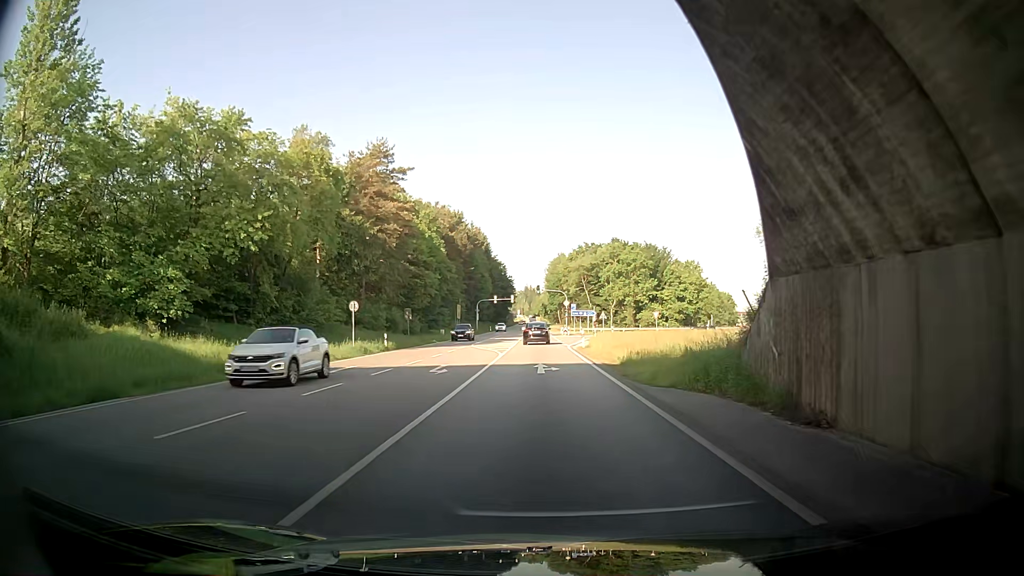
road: primary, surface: asphalt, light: Day
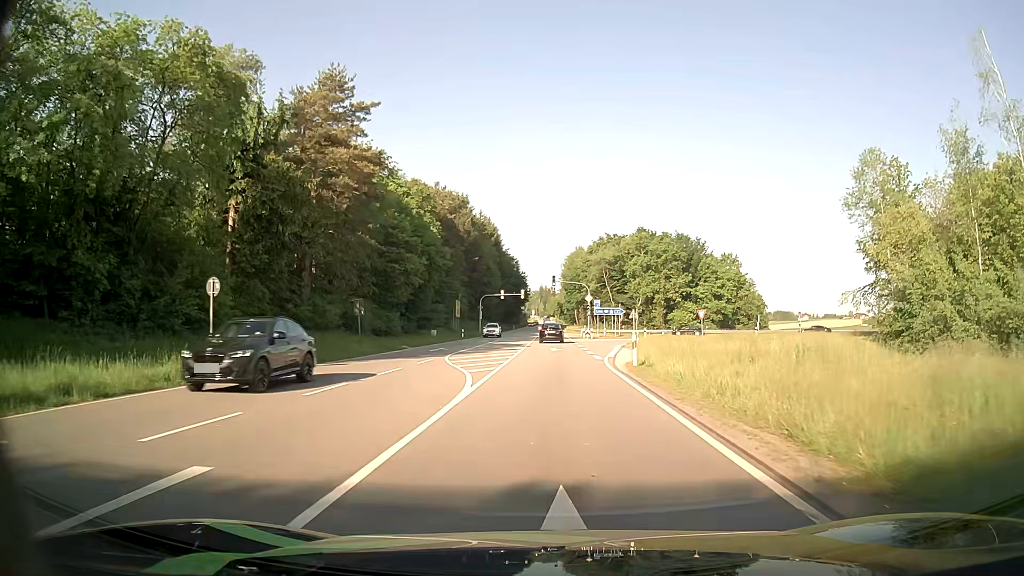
(+0.6, +18.6) m; +3°
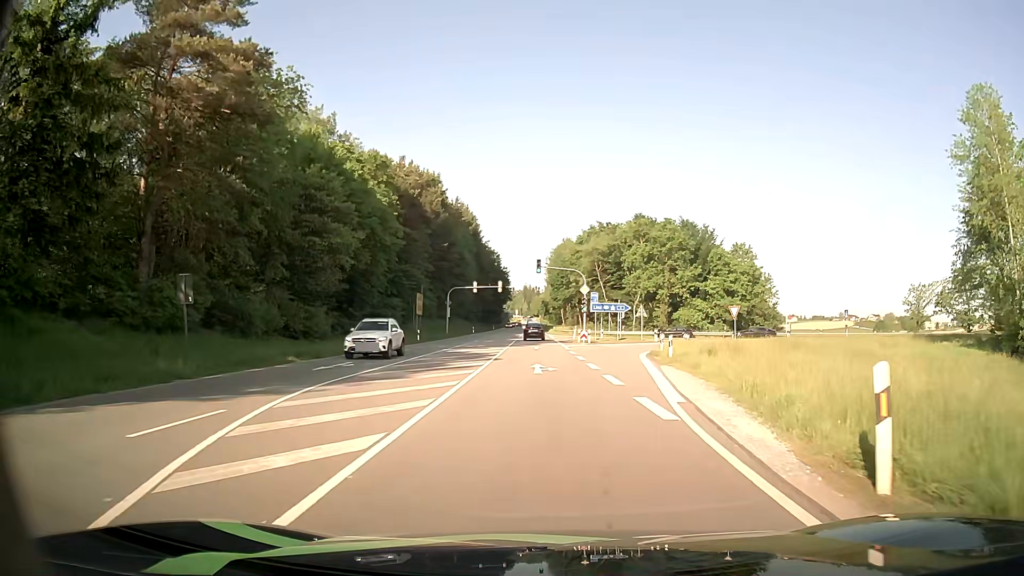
(0.0, +17.9) m; +1°
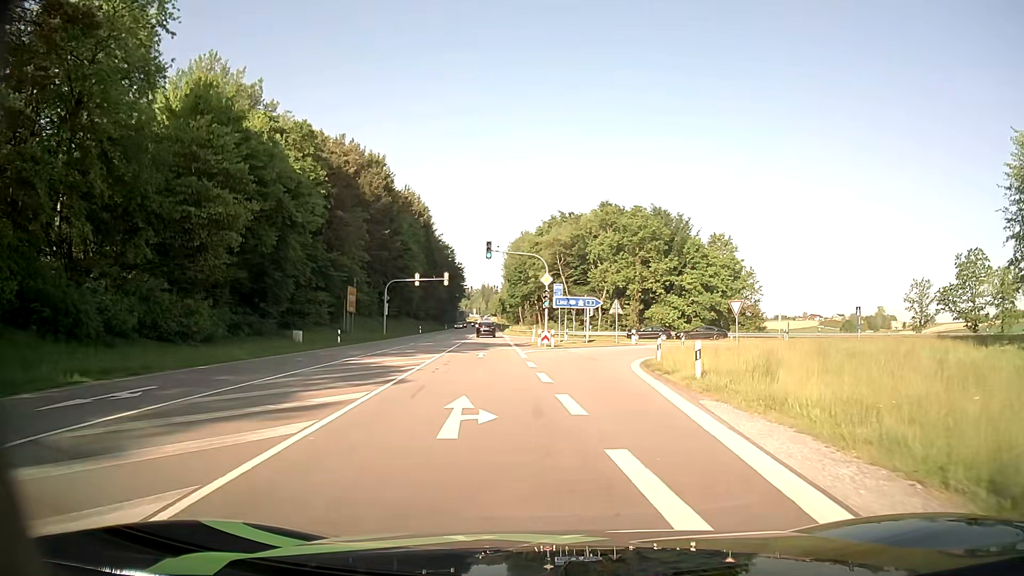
(+0.4, +11.4) m; +4°
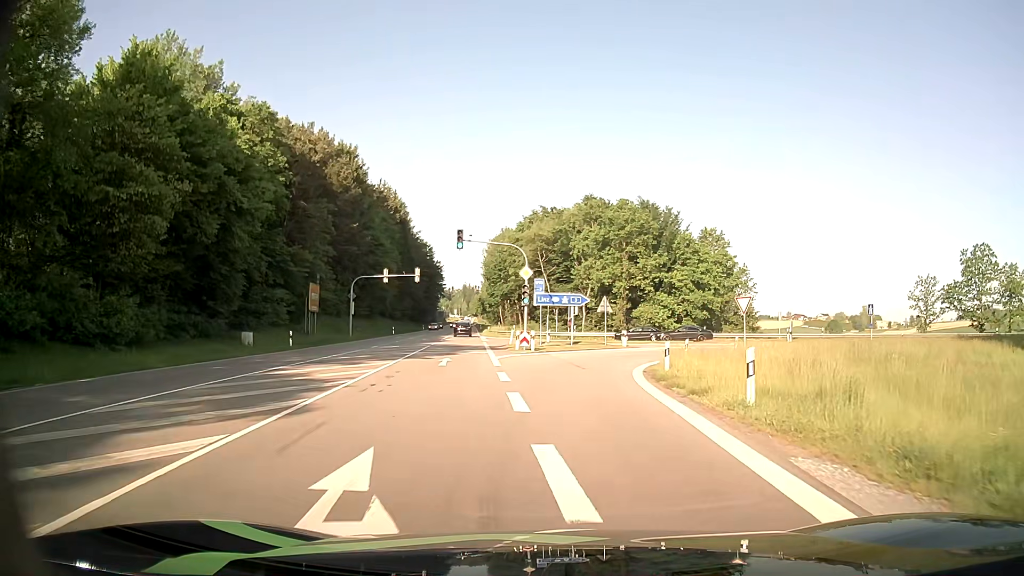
(+0.1, +5.6) m; +1°
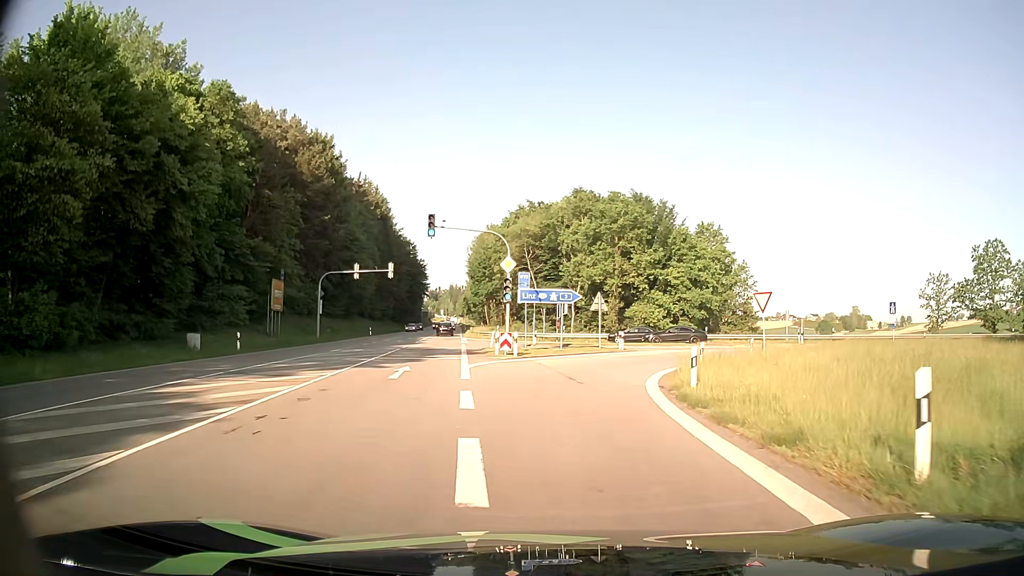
(+0.1, +5.5) m; +2°
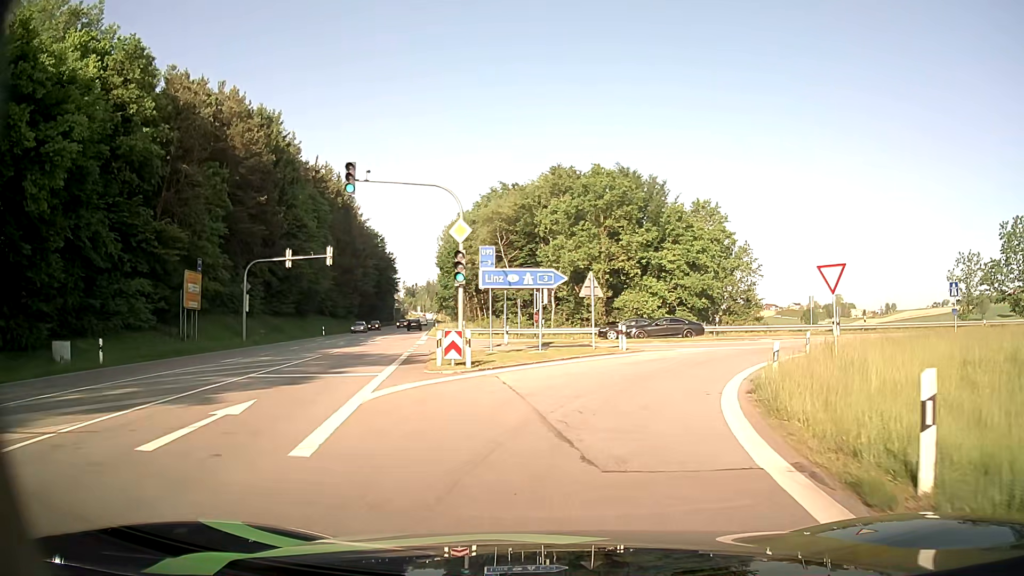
(+0.1, +10.4) m; +2°
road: motorway_link
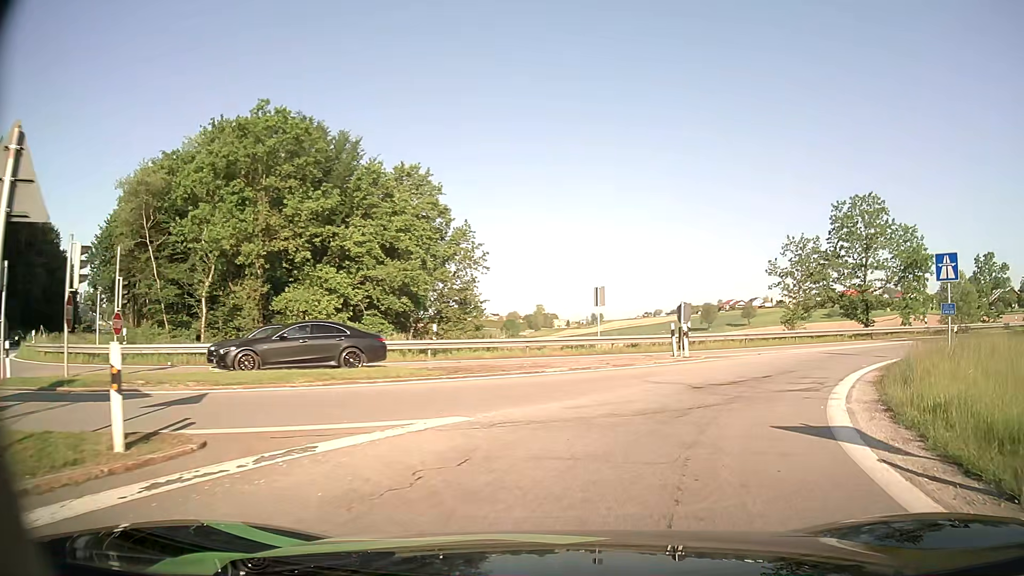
(+3.6, +21.5) m; +24°
(+2, +10) (+7, +18) (+14, +25) (+22, +32) (+30, +37) (+39, +42) (+47, +48) (+56, +52) (+65, +56) (+75, +59) m
